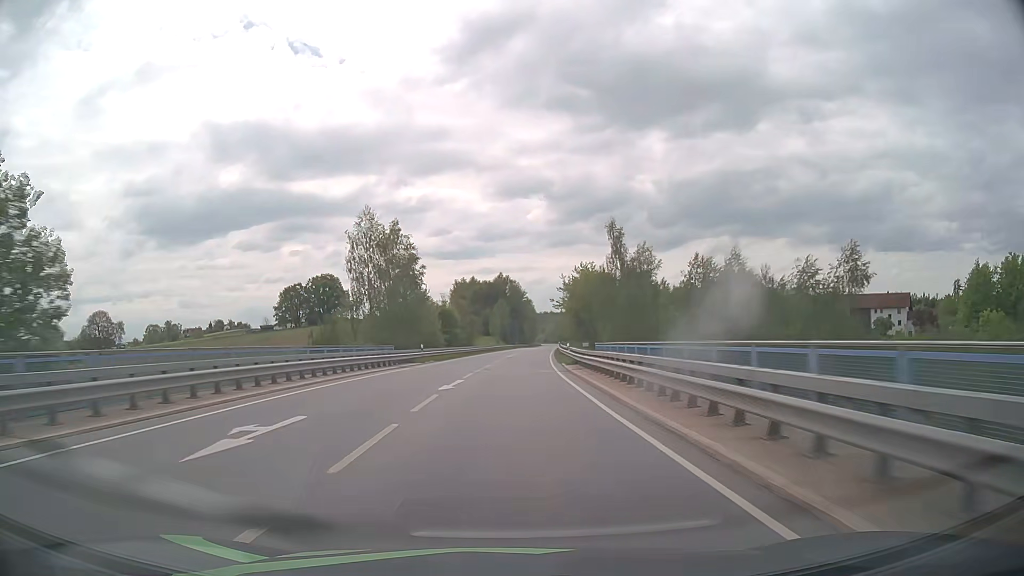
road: primary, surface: asphalt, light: Day
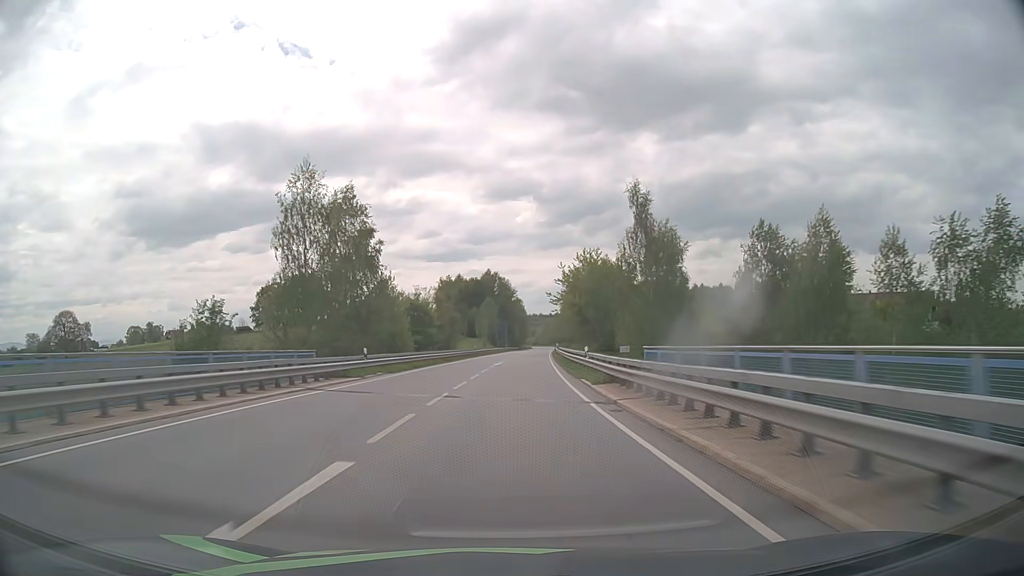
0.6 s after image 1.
(+0.2, +15.7) m; +1°
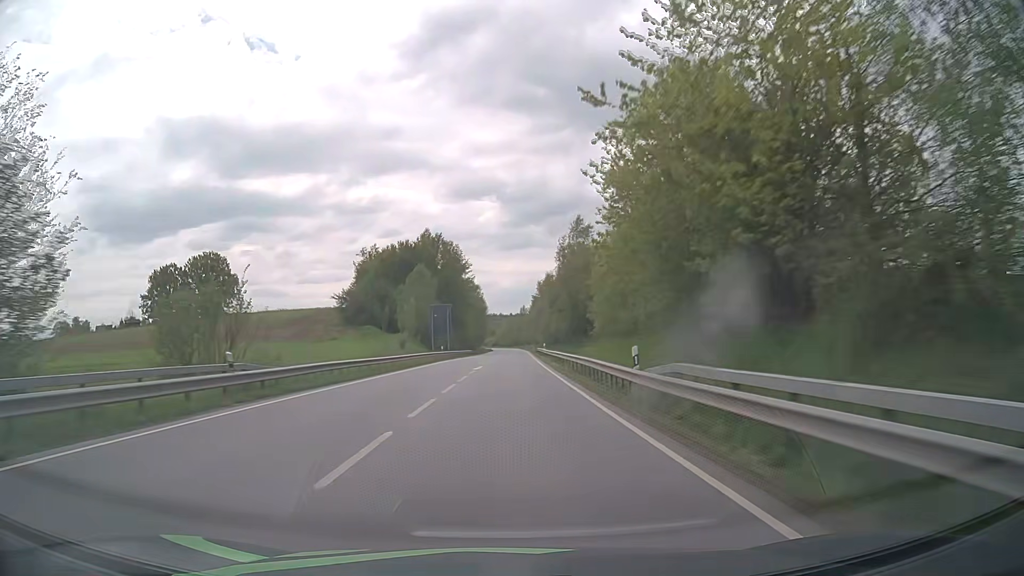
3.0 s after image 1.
(+2.0, +63.0) m; +4°
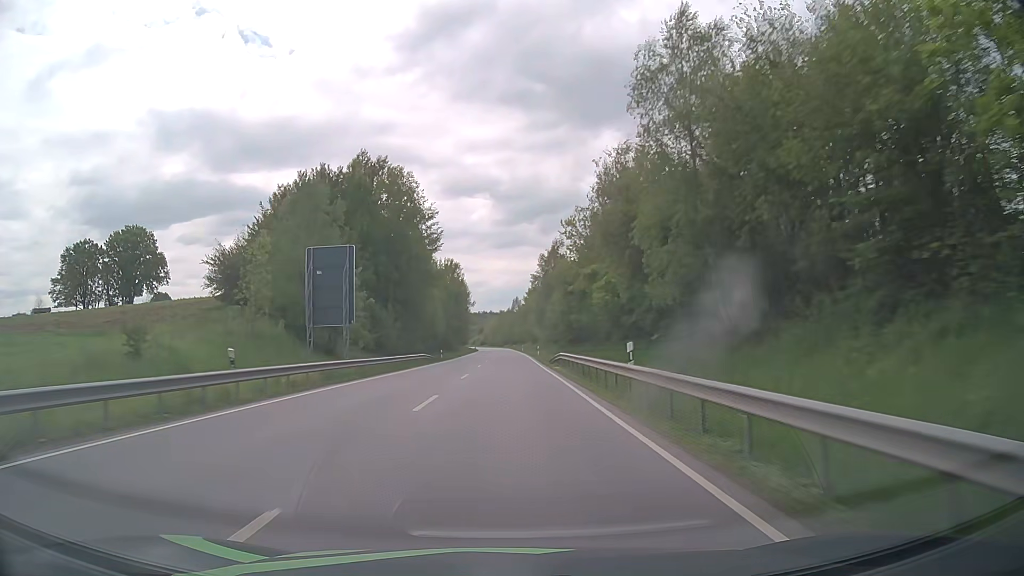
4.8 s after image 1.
(+0.3, +47.6) m; +1°
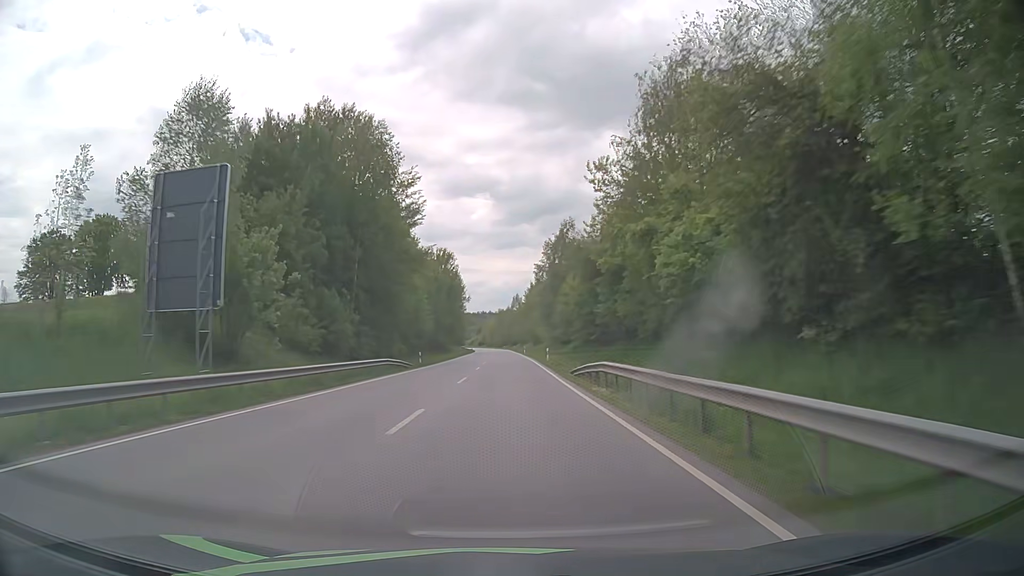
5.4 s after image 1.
(0.0, +16.0) m; 0°
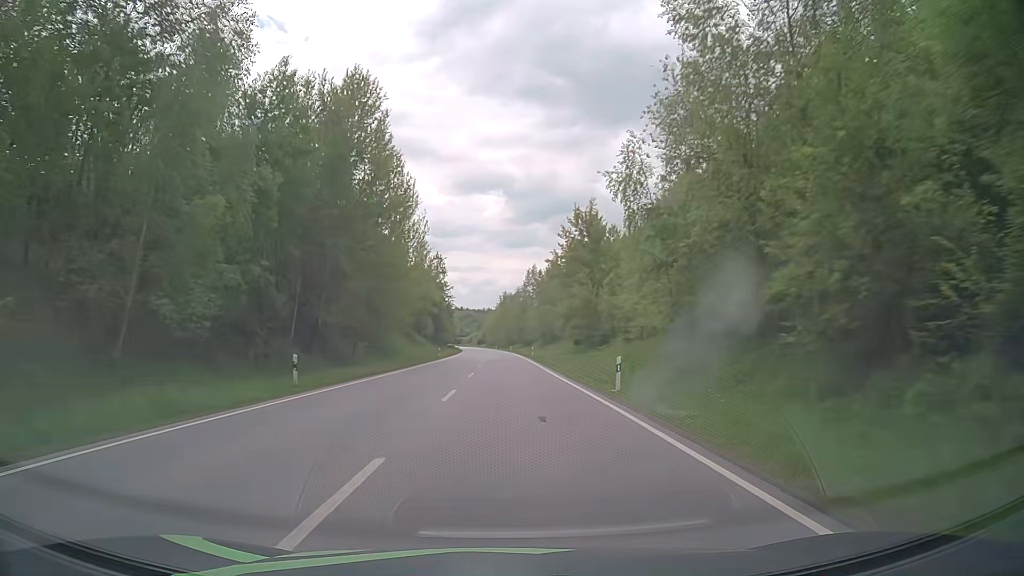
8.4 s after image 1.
(-0.4, +80.6) m; -1°
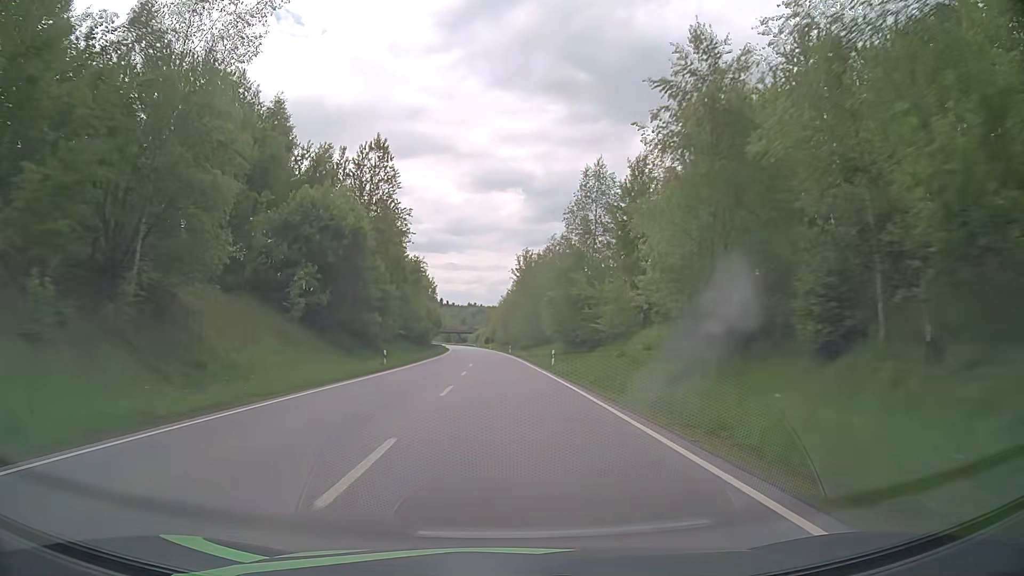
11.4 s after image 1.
(-0.7, +80.9) m; -1°
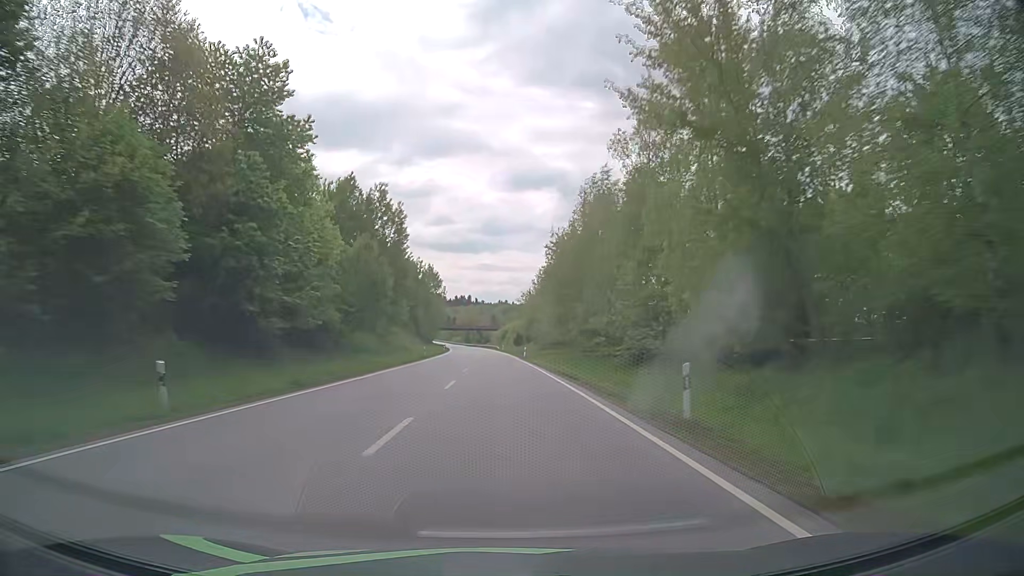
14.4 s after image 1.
(-2.1, +80.1) m; -3°
(0, +10) (0, +20) (0, +30) (0, +40) (0, +50) (-1, +60) (-1, +70) (-1, +80) (-2, +90) (-2, +100) m
